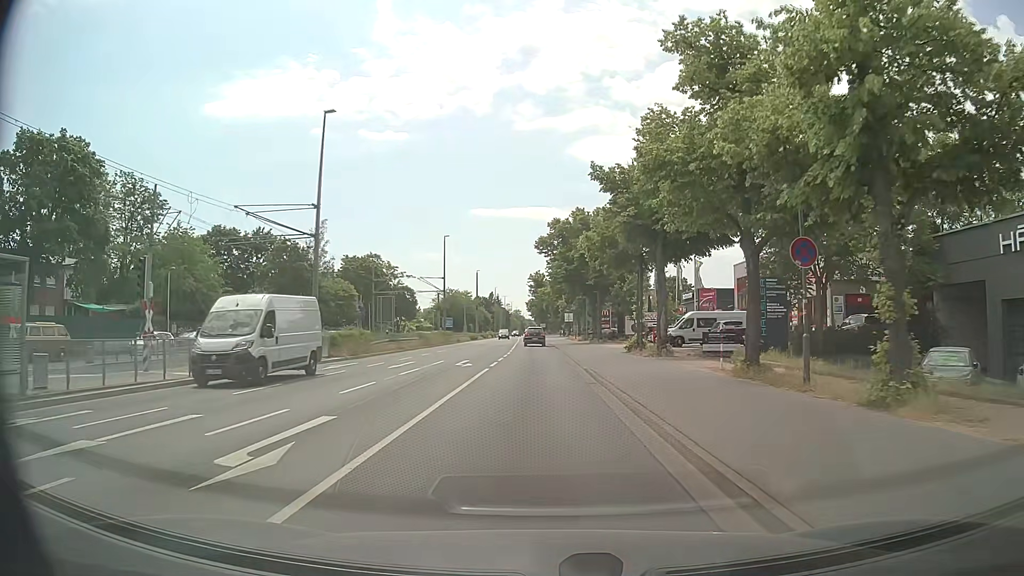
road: tertiary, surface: asphalt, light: Day
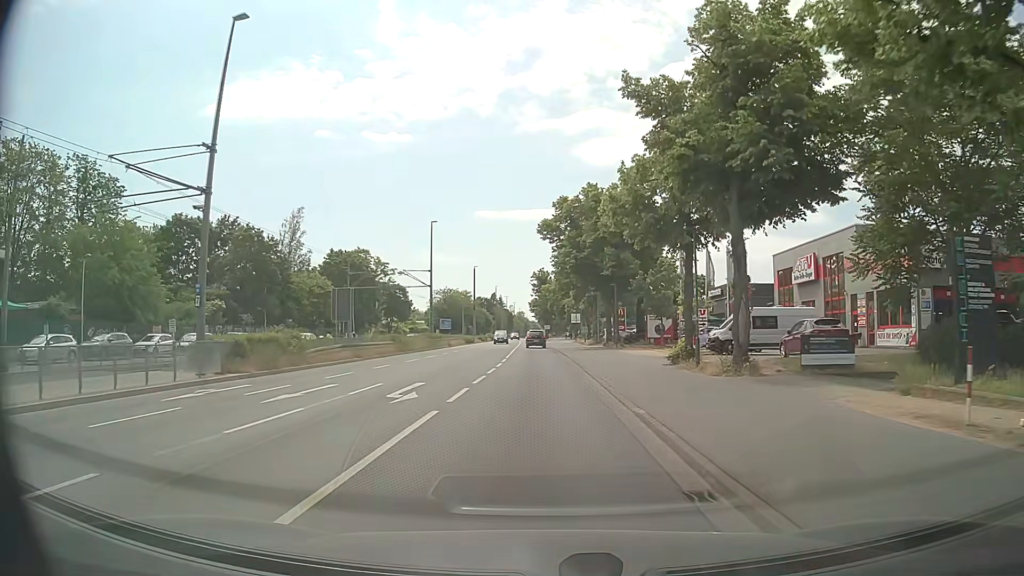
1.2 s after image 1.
(+0.1, +11.9) m; -1°
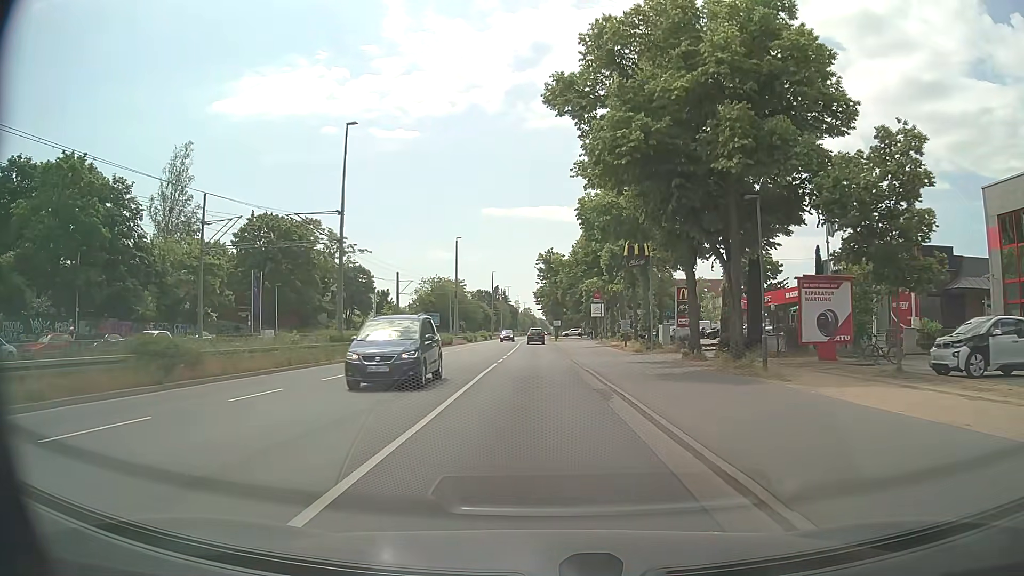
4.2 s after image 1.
(+0.4, +32.1) m; +1°
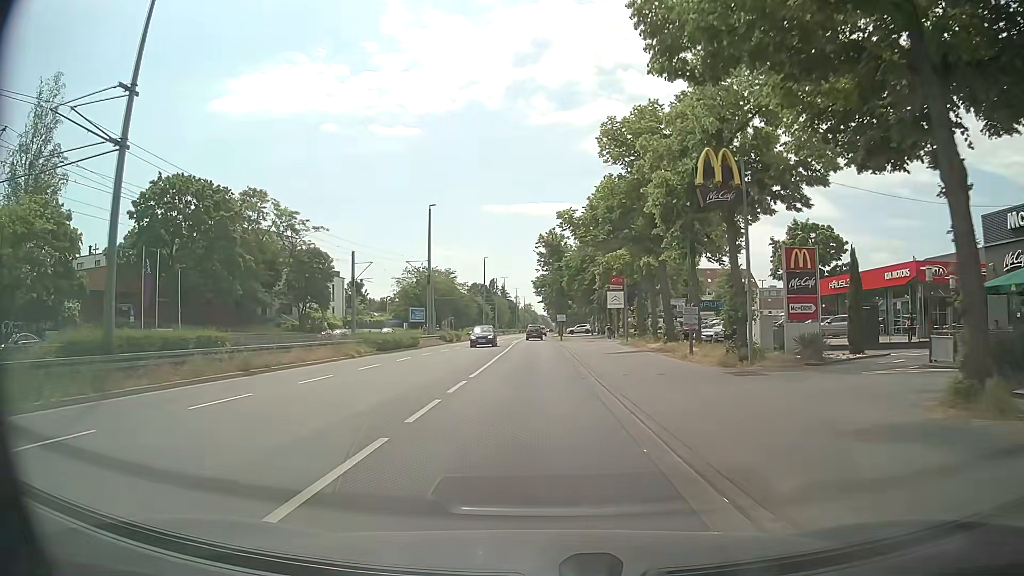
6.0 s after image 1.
(-0.2, +19.8) m; -1°
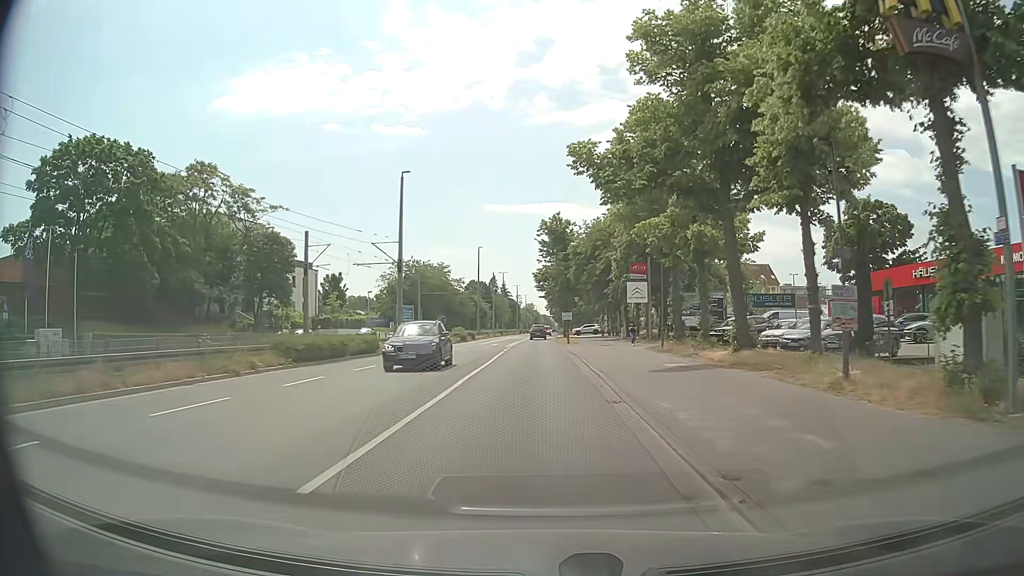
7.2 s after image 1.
(+0.1, +13.3) m; +1°
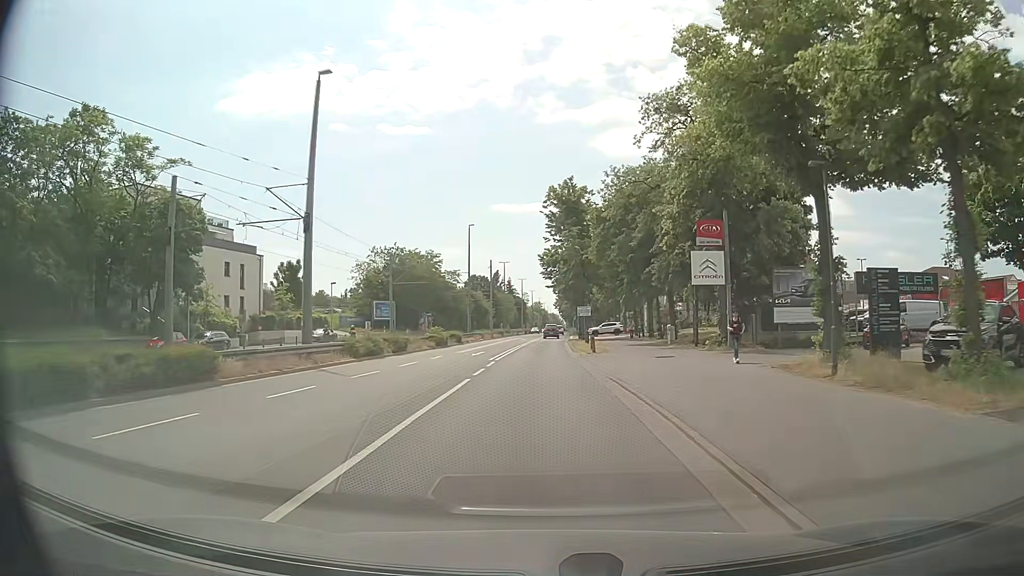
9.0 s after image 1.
(-0.3, +20.2) m; -1°
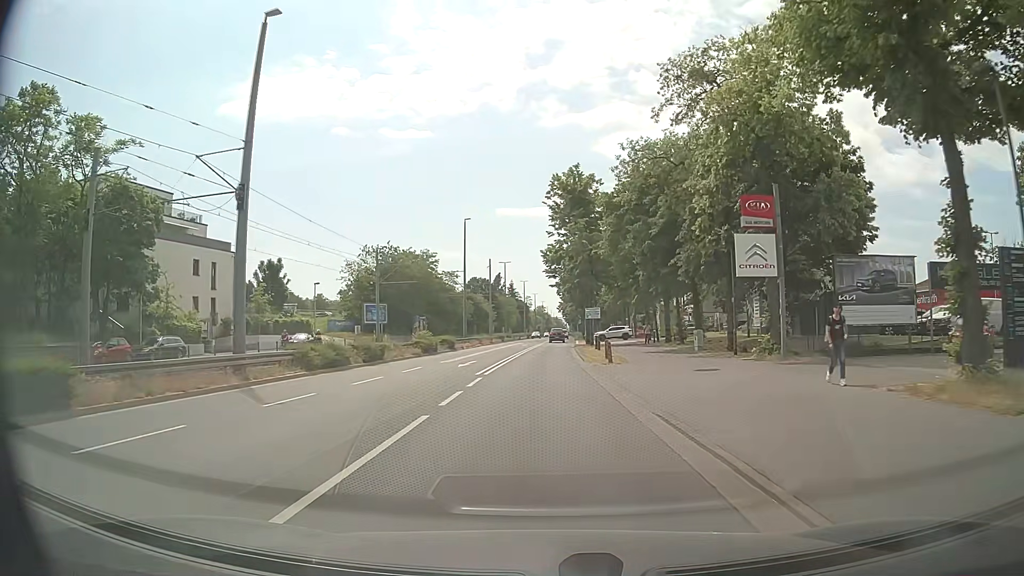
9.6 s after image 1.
(0.0, +6.8) m; 0°
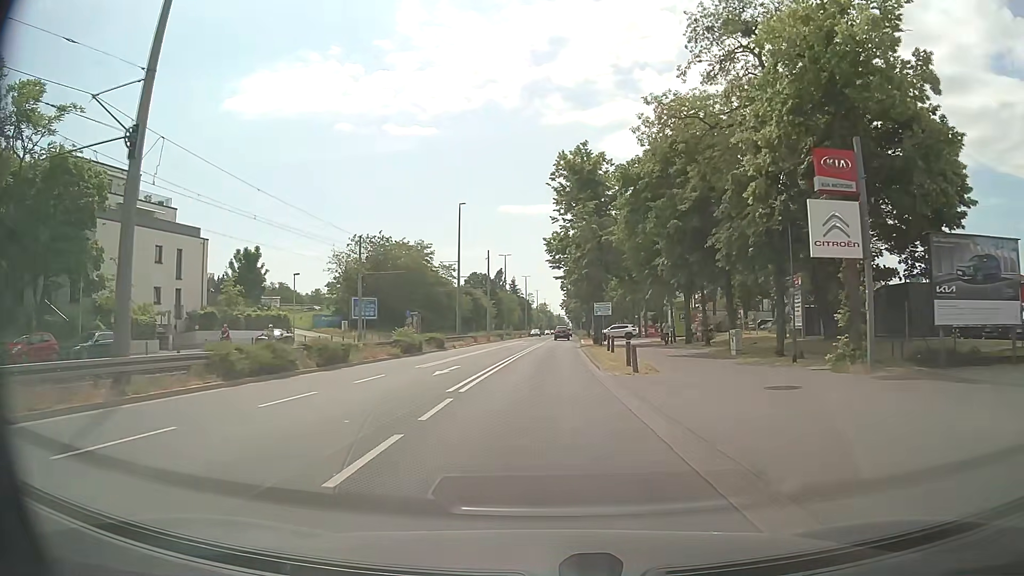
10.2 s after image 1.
(0.0, +6.7) m; -1°
(0, +10) (0, +20) (+1, +30) (+1, +40) (+1, +50) (+2, +60) (+3, +70) (+3, +80) (+4, +90) (+4, +100) m
